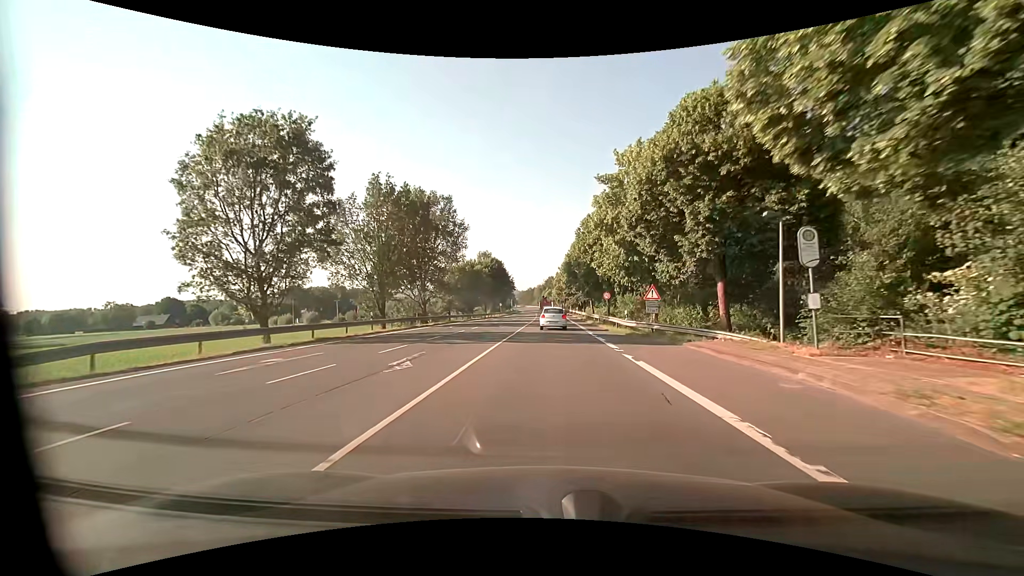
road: primary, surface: asphalt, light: Day
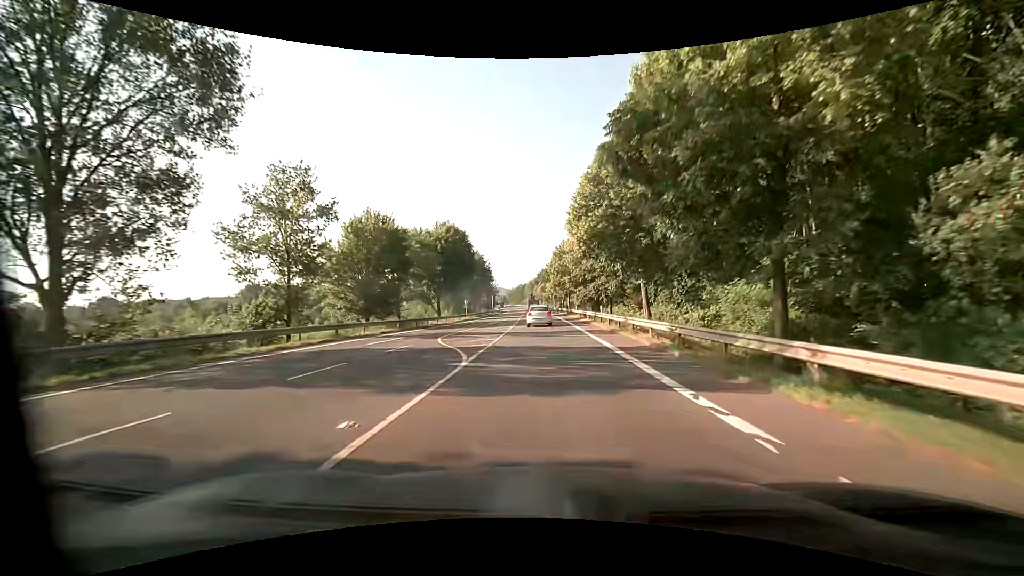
(+0.6, +41.8) m; +1°
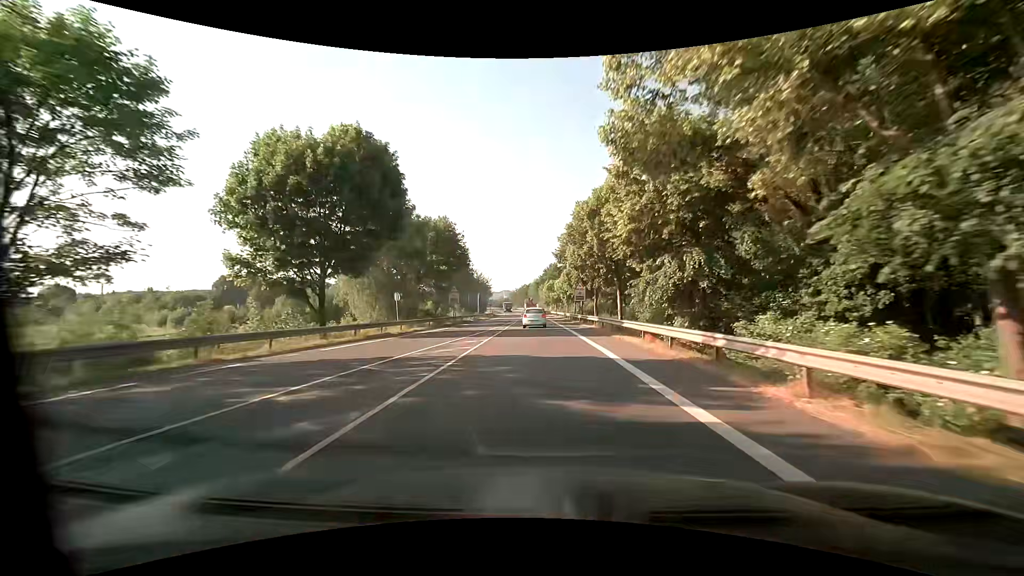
(-0.1, +36.5) m; 0°
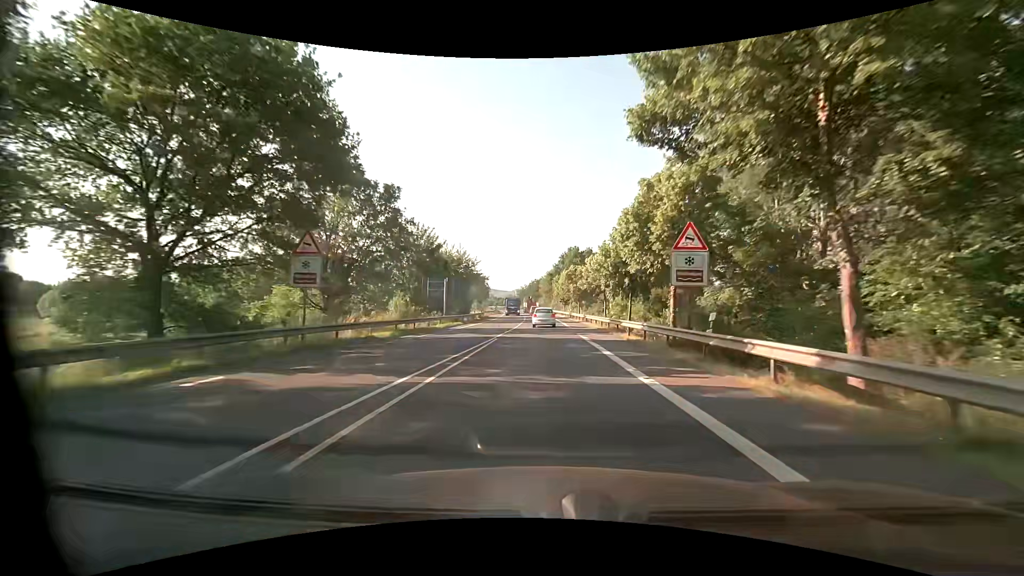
(-0.8, +38.8) m; -2°
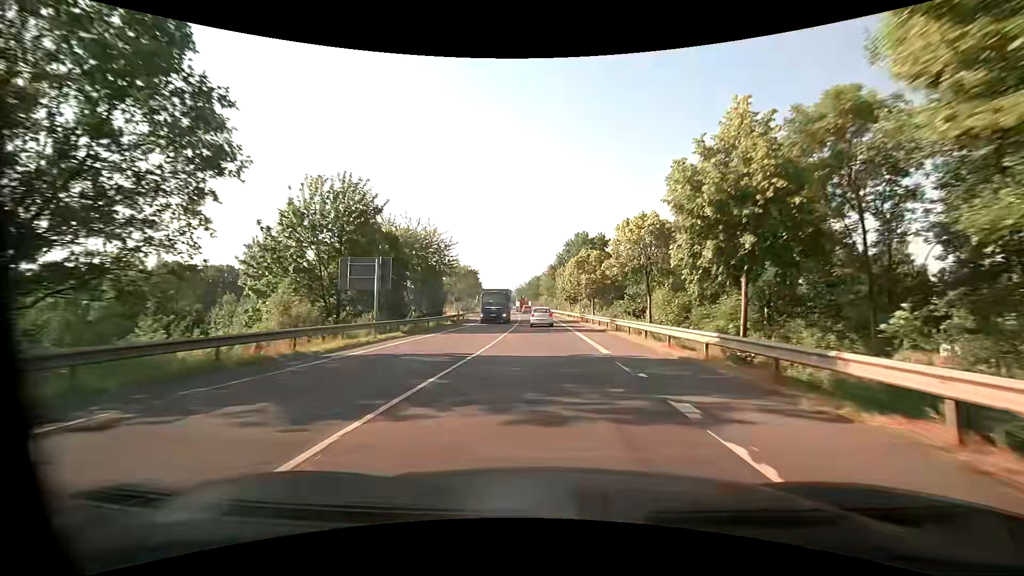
(-0.1, +20.1) m; -1°
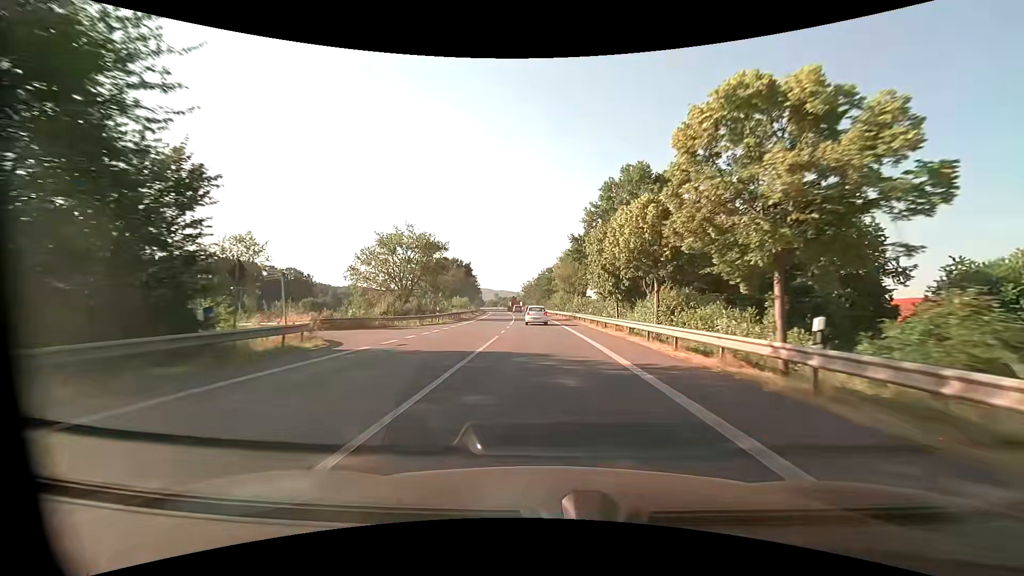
(-0.1, +41.4) m; -1°
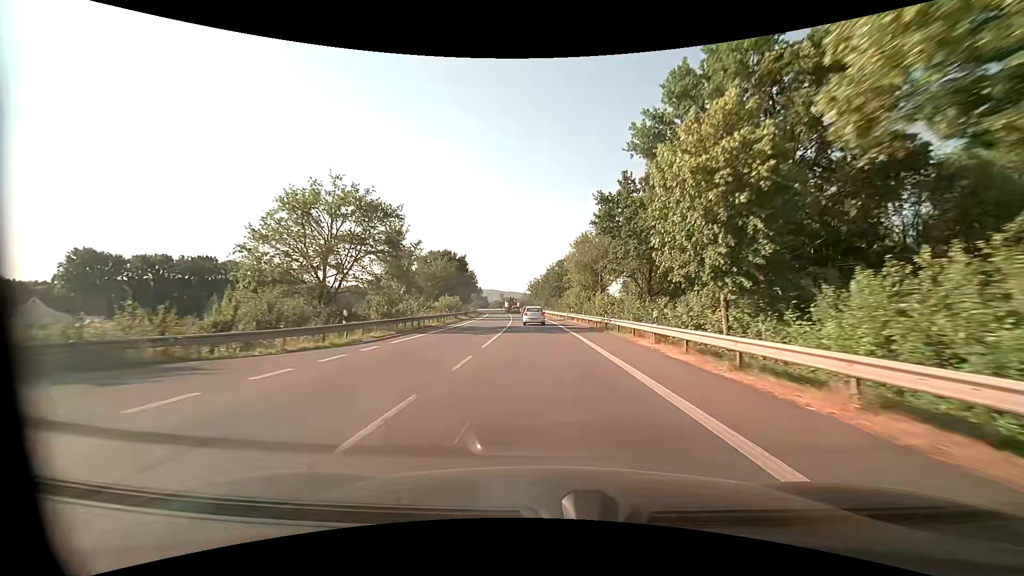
(-0.2, +21.3) m; -1°
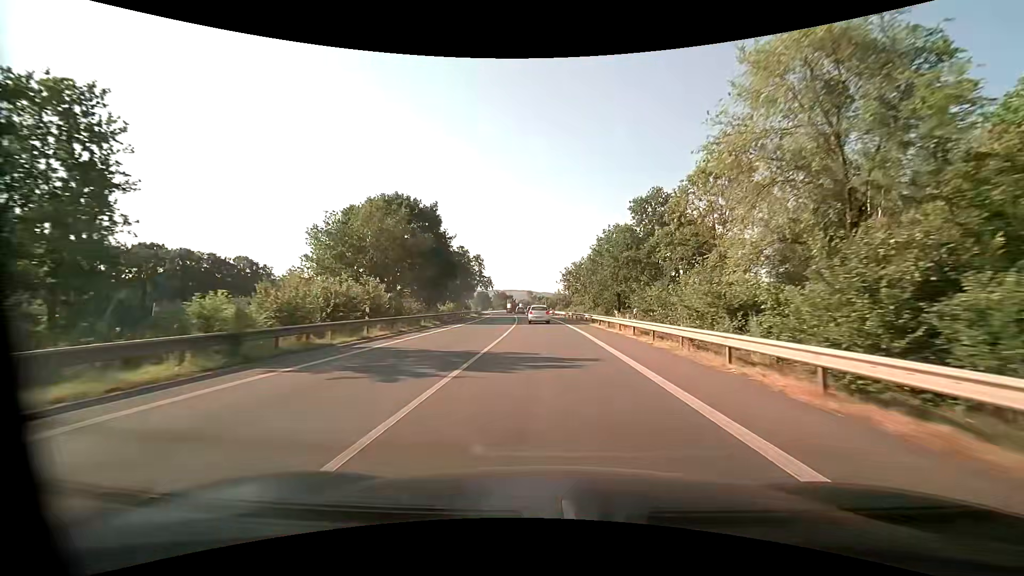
(-1.6, +55.2) m; -4°
(0, +10) (0, +20) (0, +30) (-1, +40) (-1, +50) (-2, +60) (-2, +70) (-3, +80) (-4, +90) (-5, +100) m
